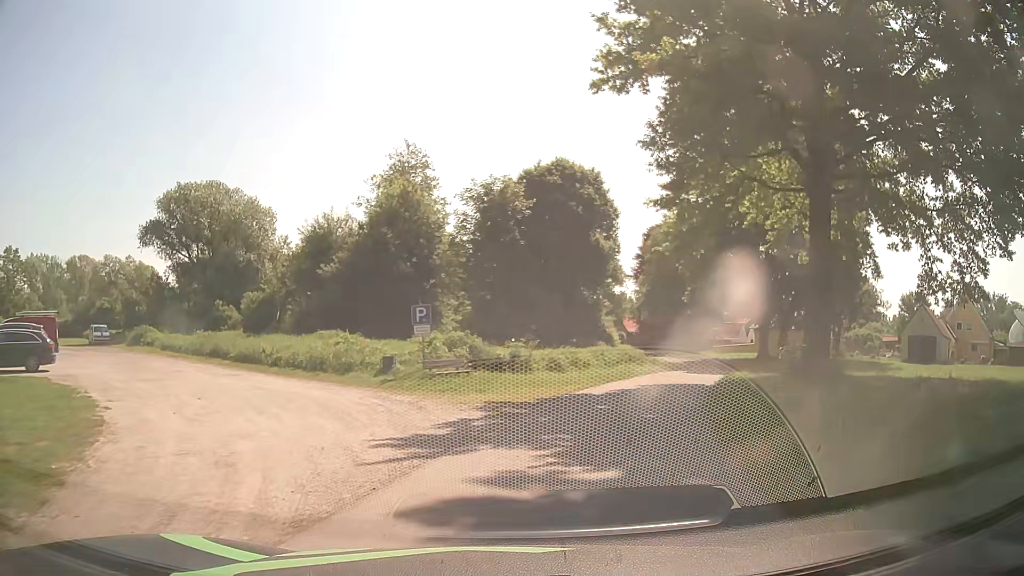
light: Day
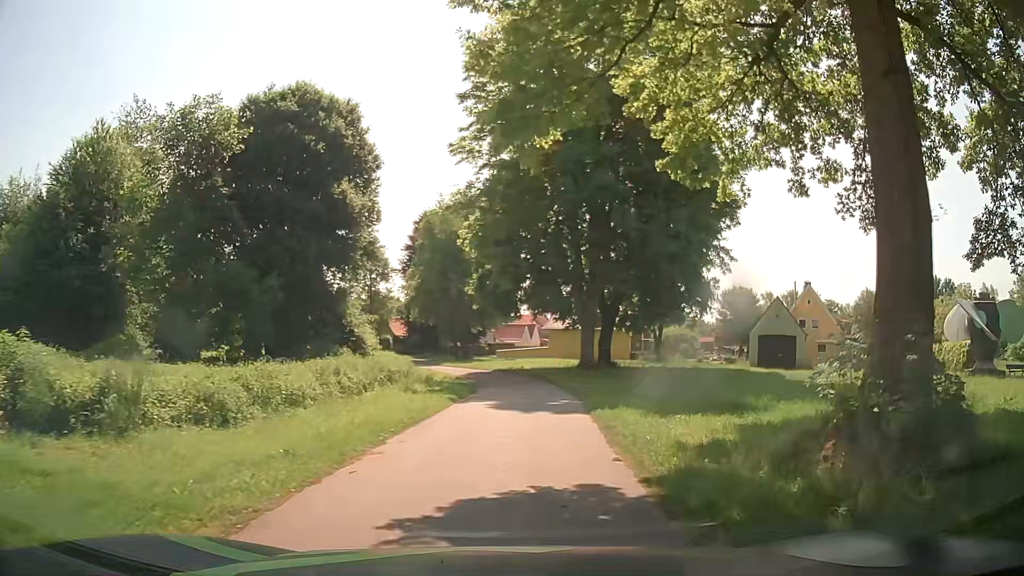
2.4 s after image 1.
(+2.3, +14.5) m; +19°
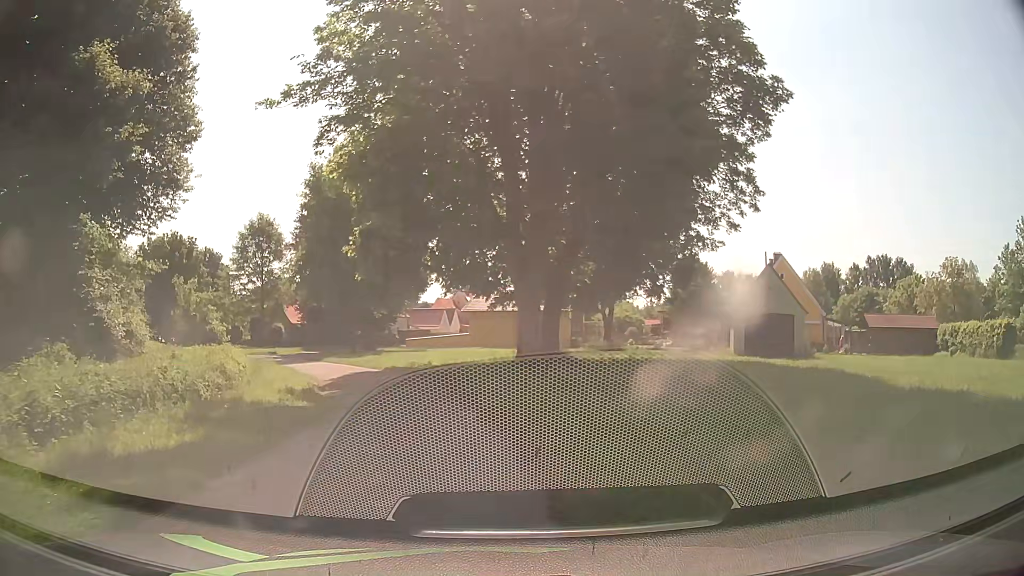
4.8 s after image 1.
(+1.0, +13.4) m; +9°
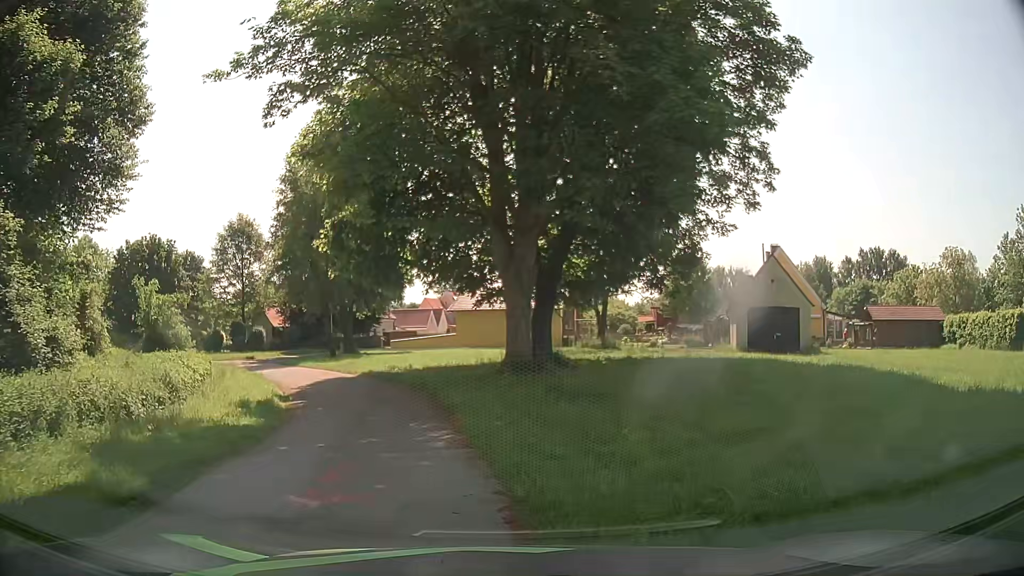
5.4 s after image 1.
(0.0, +2.4) m; +1°
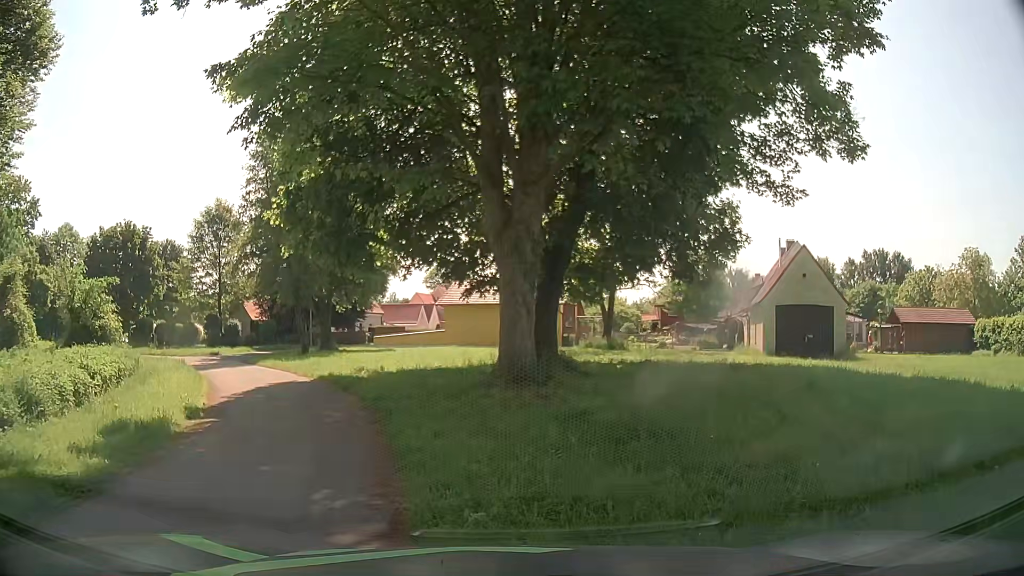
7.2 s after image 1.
(-0.1, +5.0) m; -1°
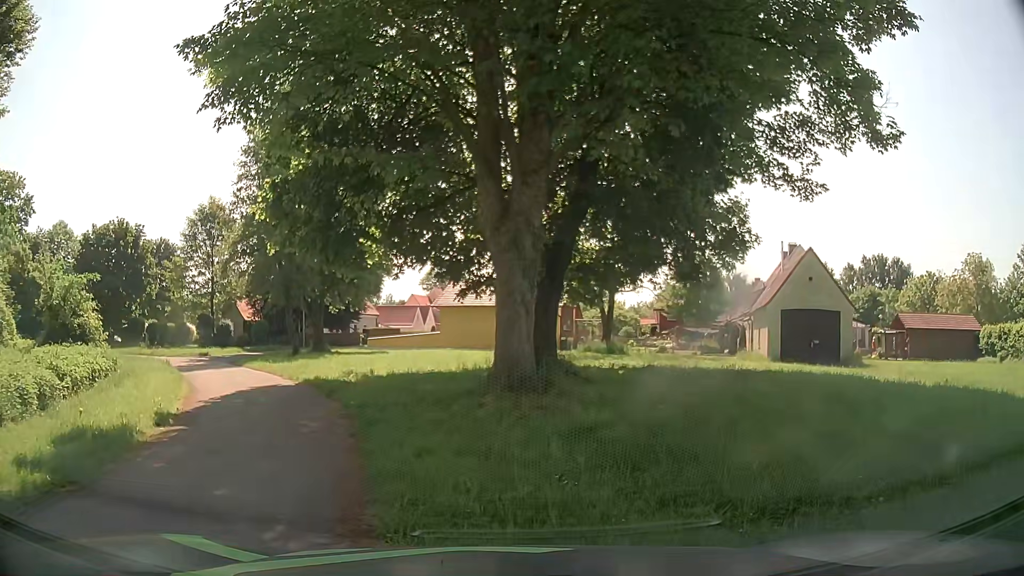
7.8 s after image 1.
(0.0, +1.1) m; +1°
